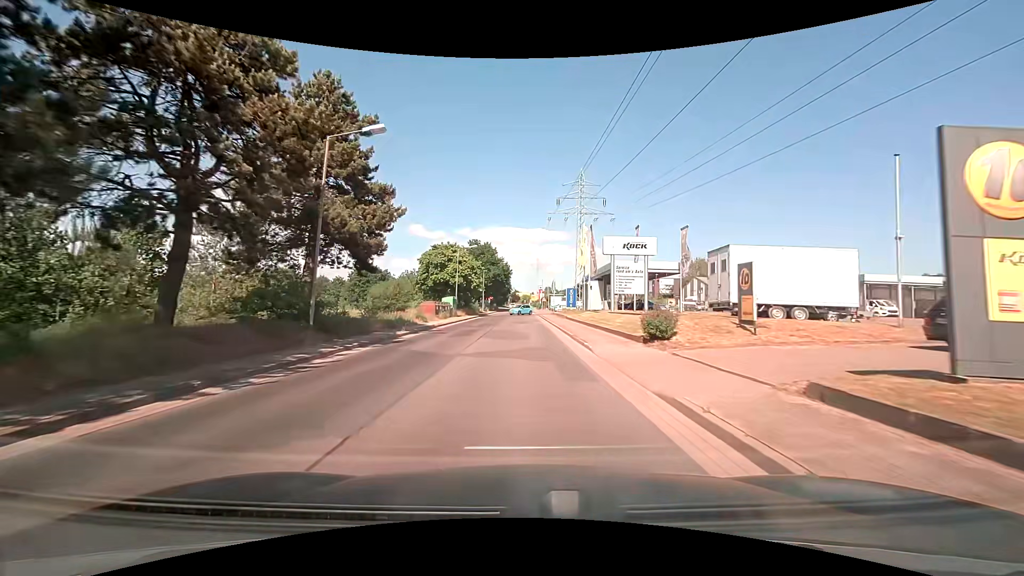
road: residential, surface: asphalt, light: Day
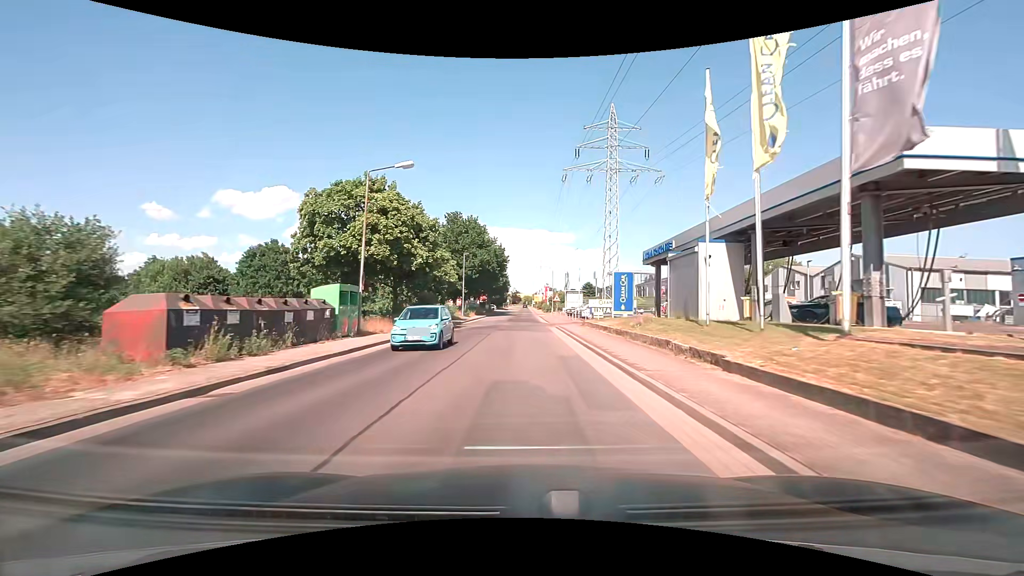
(-0.2, +33.2) m; 0°
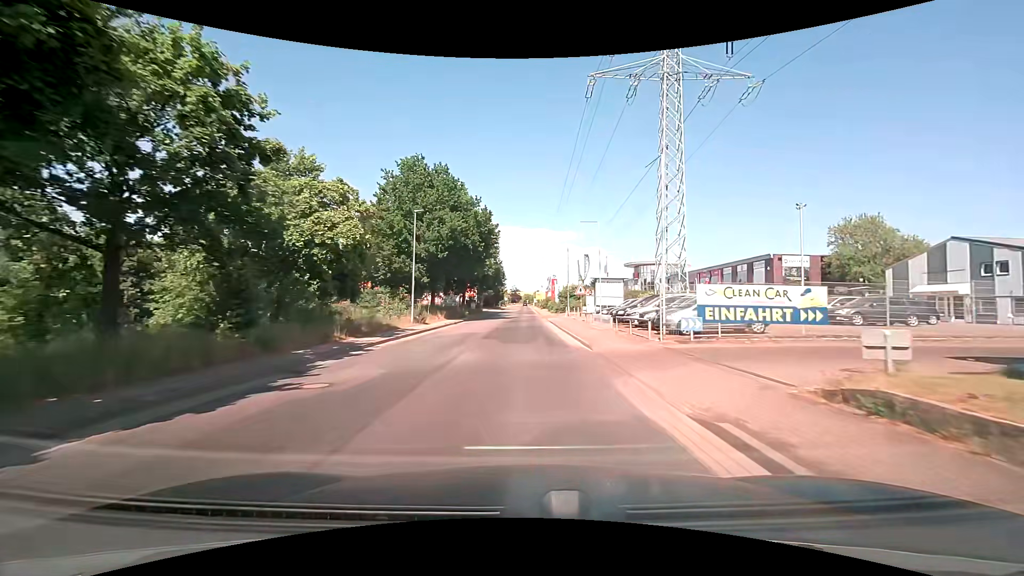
(+0.2, +27.1) m; 0°
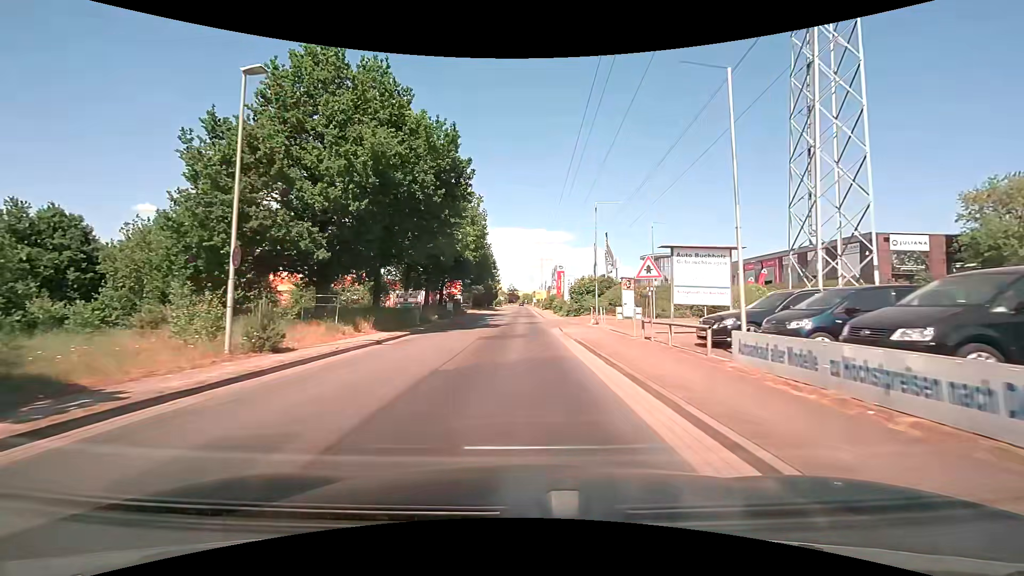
(+0.1, +20.4) m; 0°
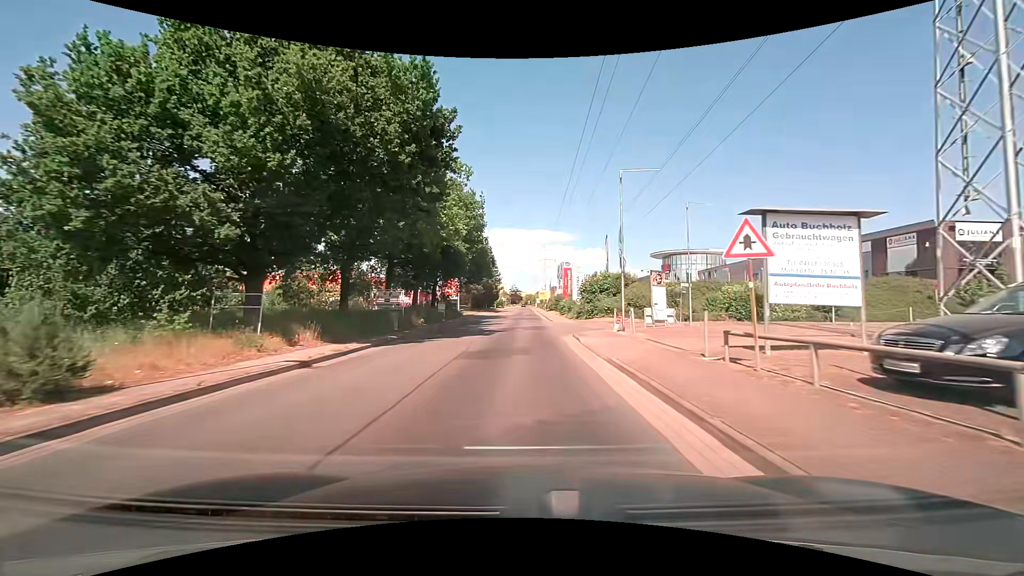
(0.0, +6.8) m; -1°
